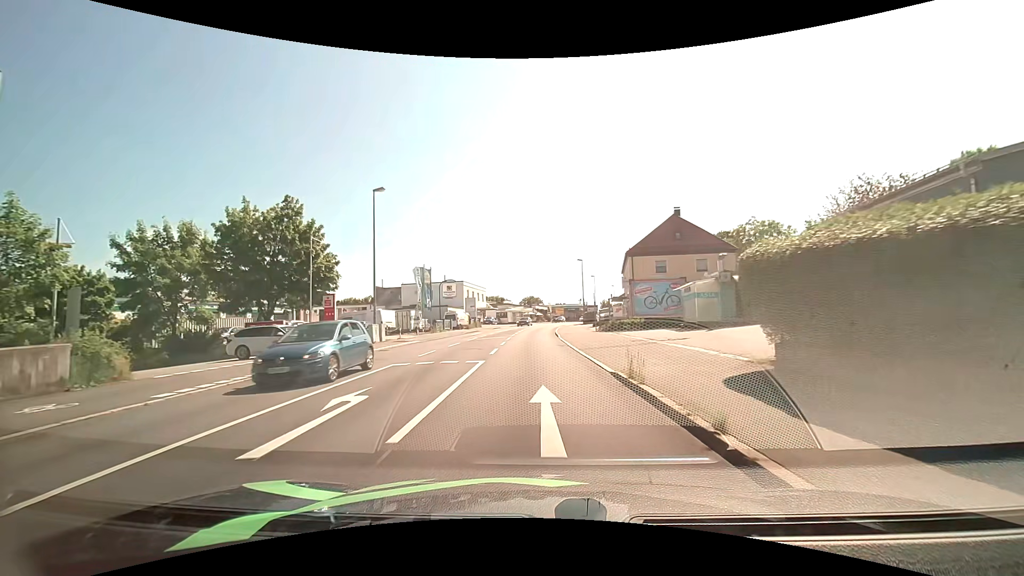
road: tertiary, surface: asphalt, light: Day
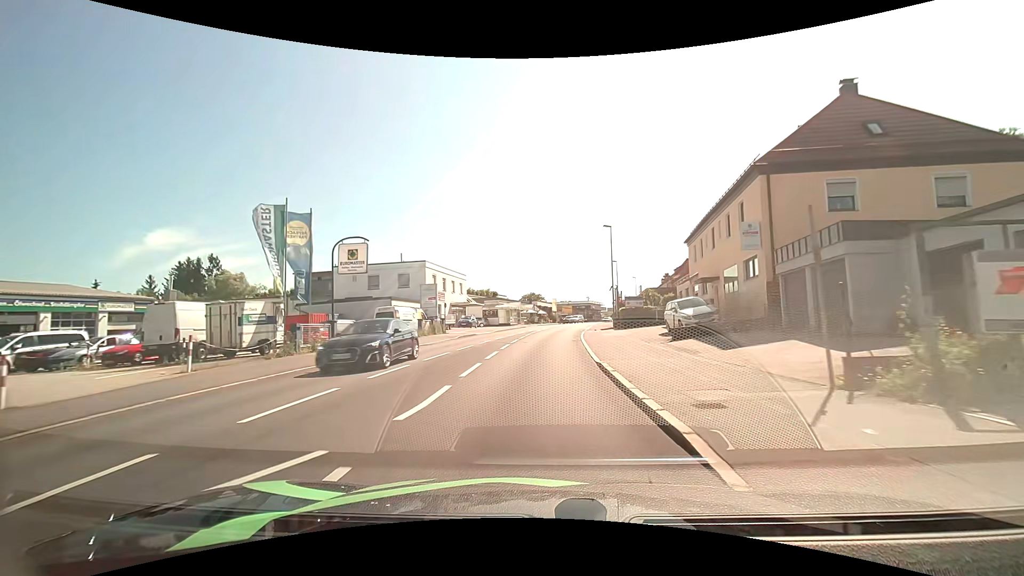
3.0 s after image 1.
(-0.3, +29.3) m; 0°
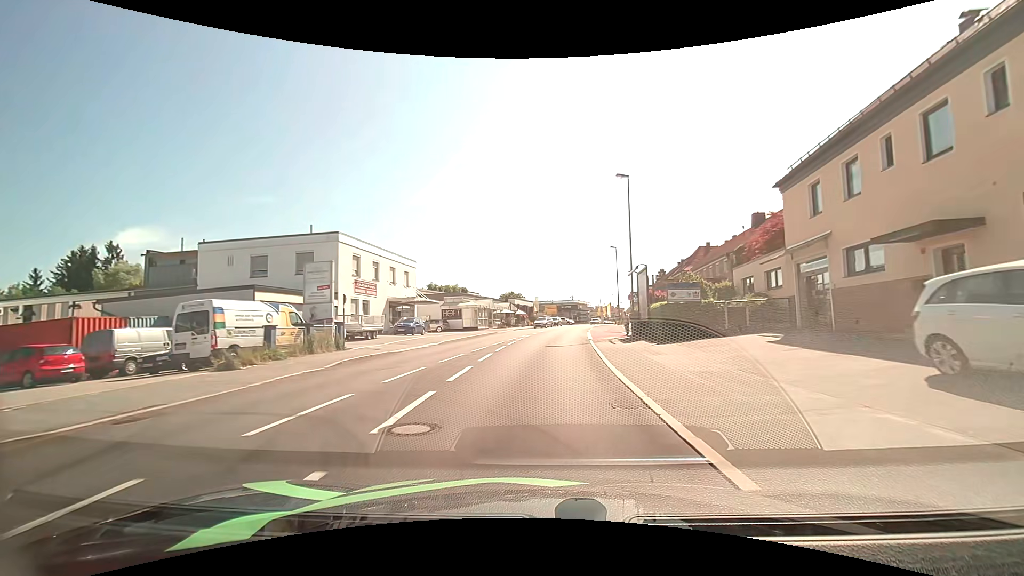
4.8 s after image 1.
(+0.2, +18.9) m; +2°
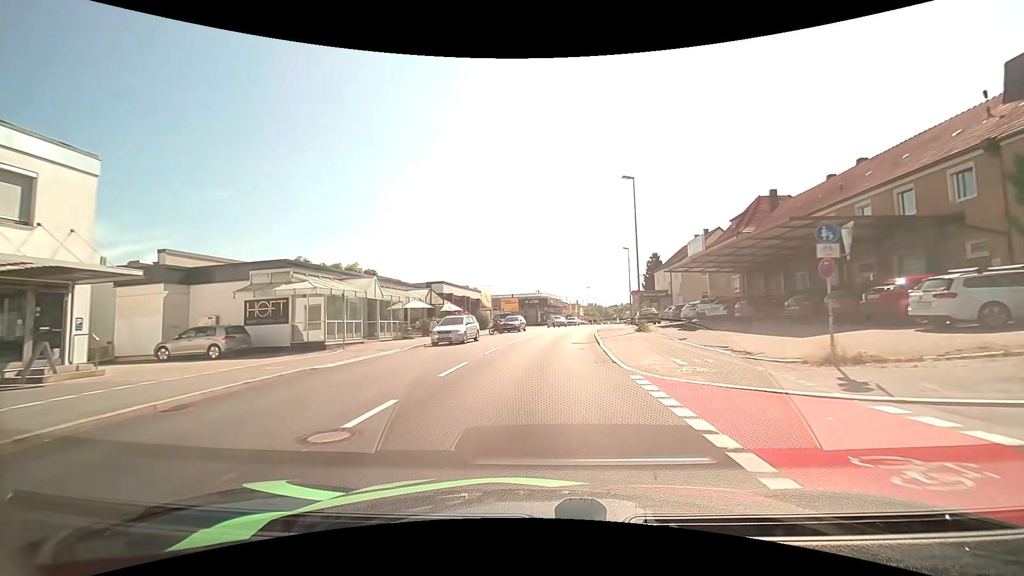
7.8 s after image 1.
(+1.3, +32.8) m; +3°
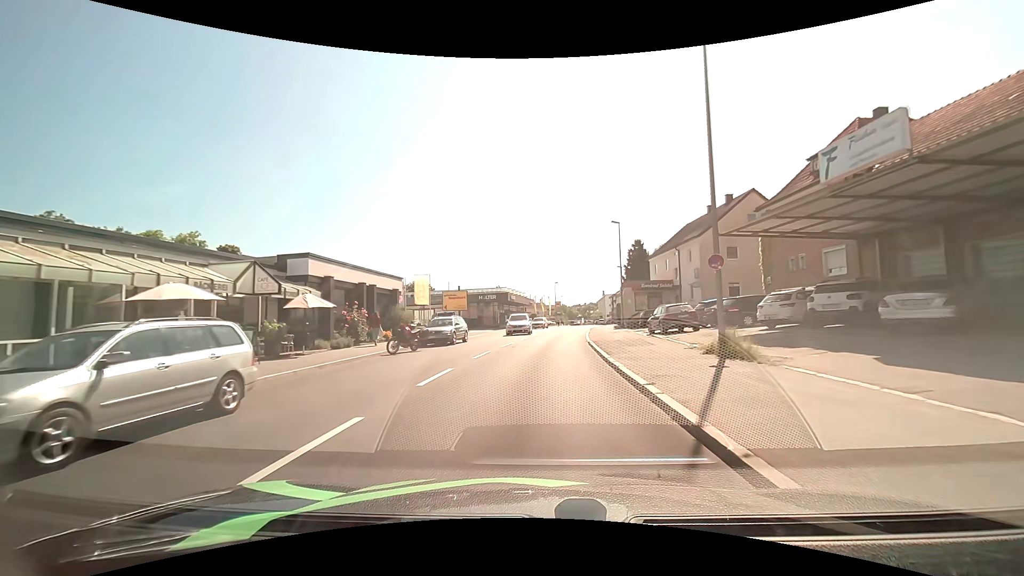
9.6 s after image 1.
(+0.9, +19.3) m; +5°
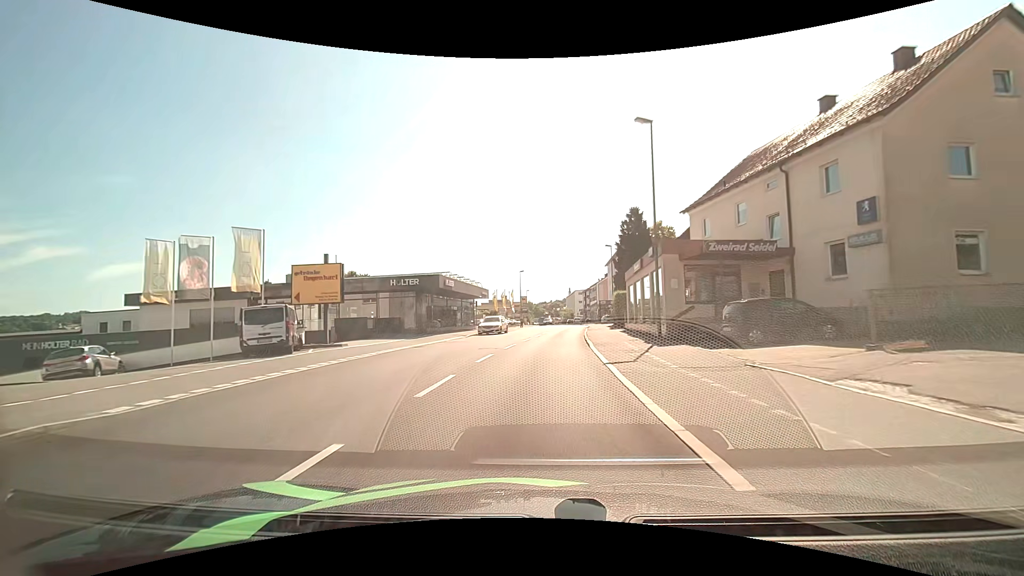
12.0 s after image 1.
(+0.9, +25.2) m; +4°
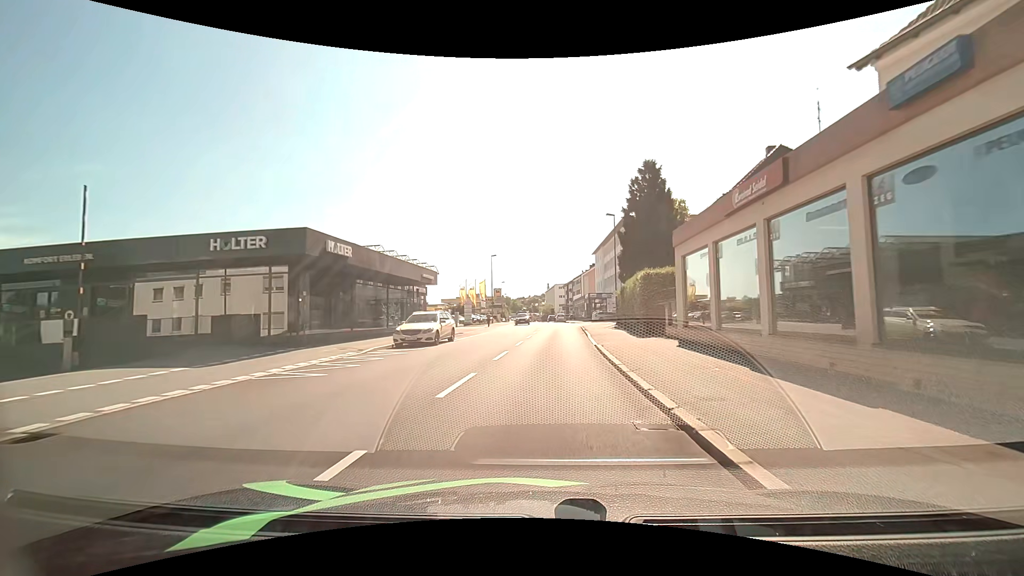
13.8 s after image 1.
(+0.3, +18.1) m; +2°
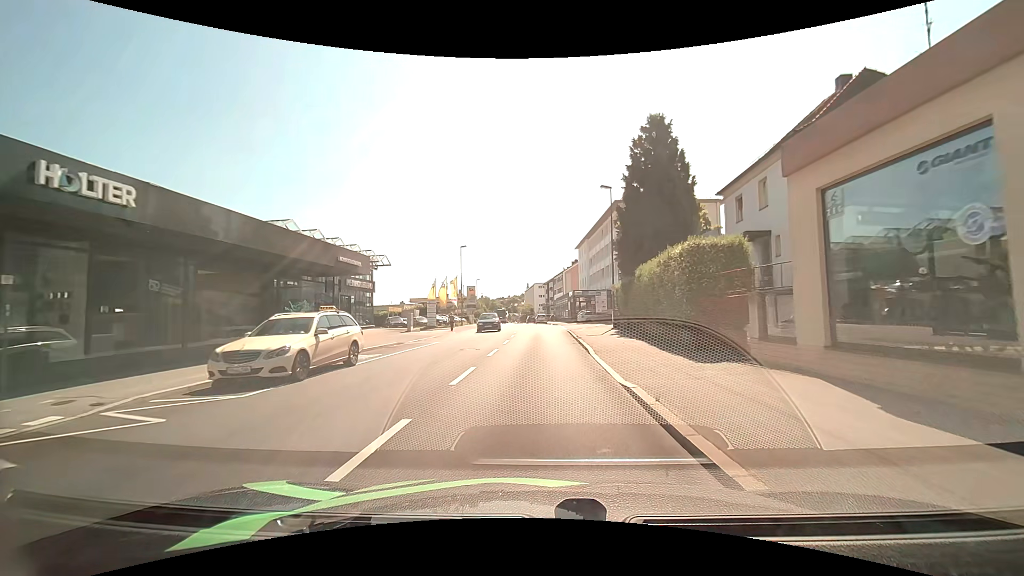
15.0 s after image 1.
(+0.3, +10.3) m; +2°
